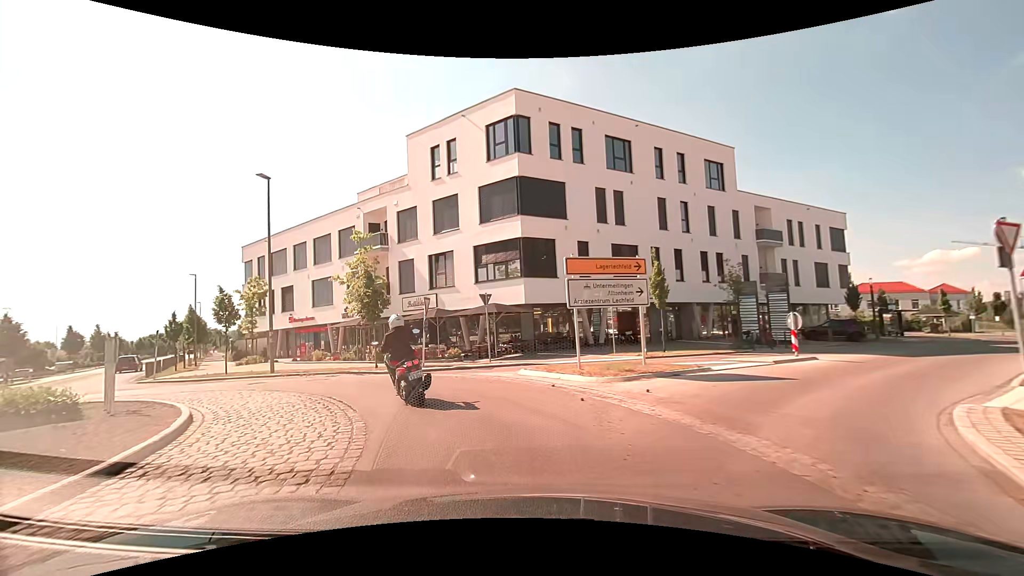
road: tertiary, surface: asphalt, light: Day
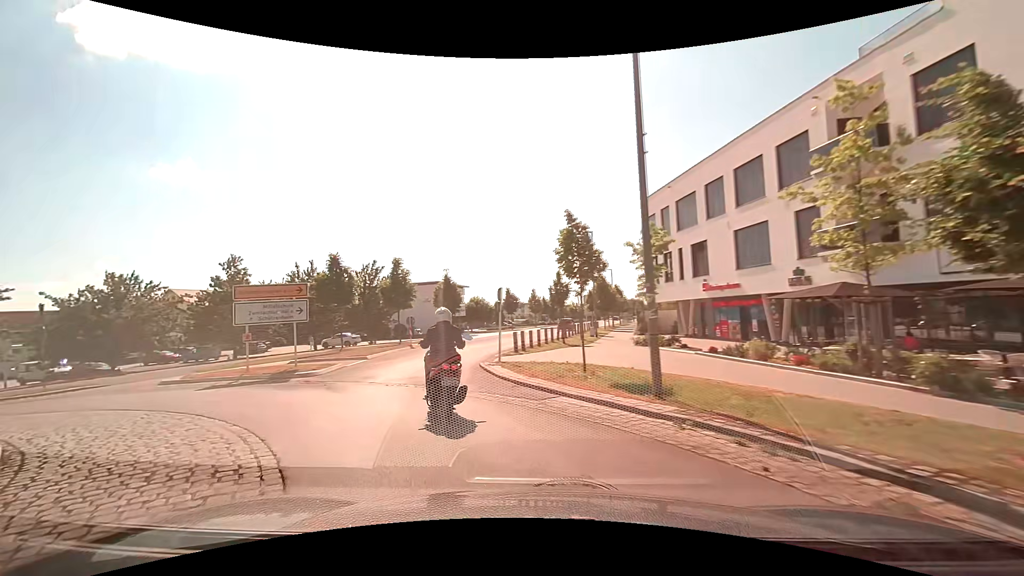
(-5.4, +14.2) m; -44°
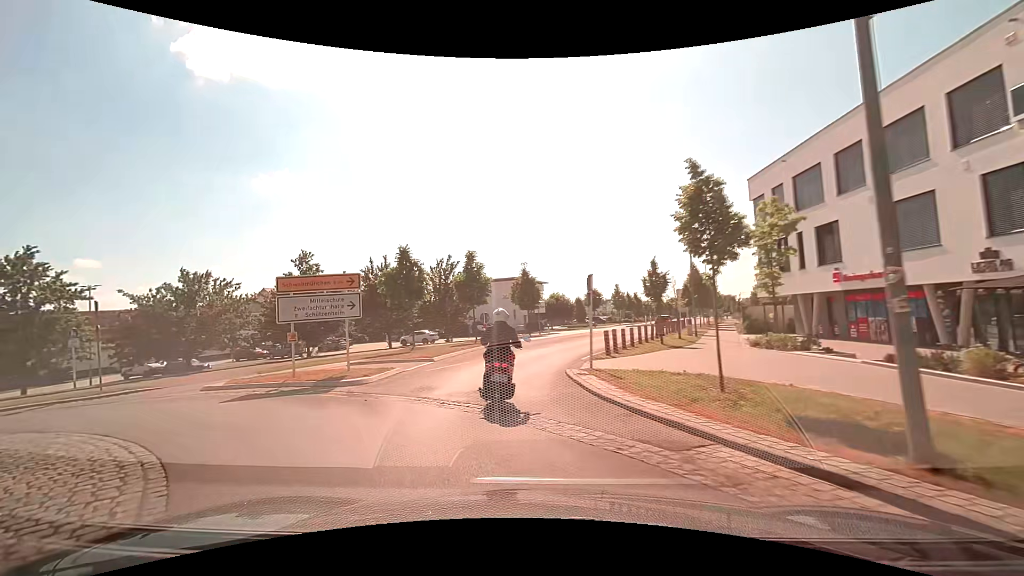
(-0.3, +3.6) m; -9°
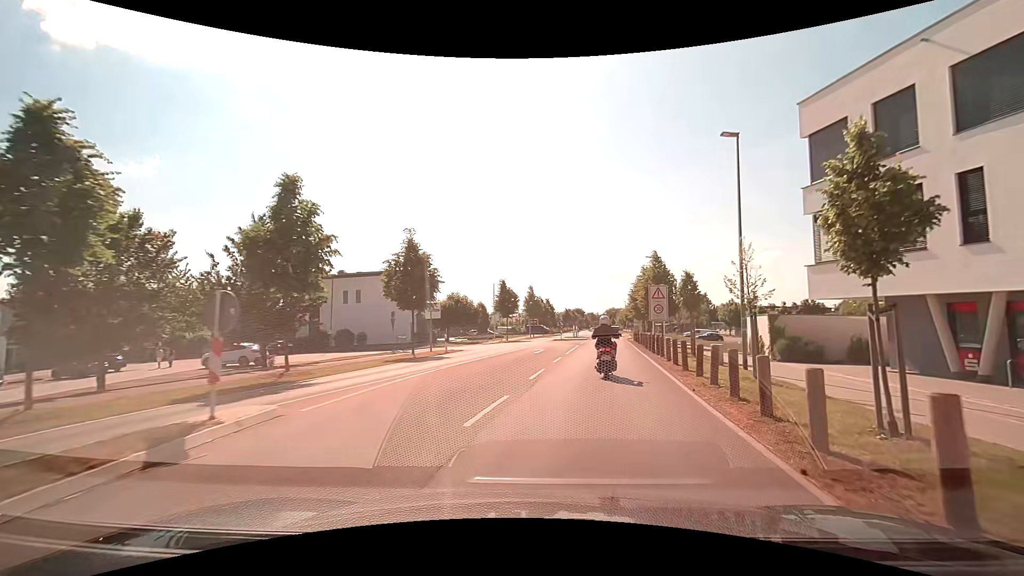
(-0.9, +20.2) m; +10°
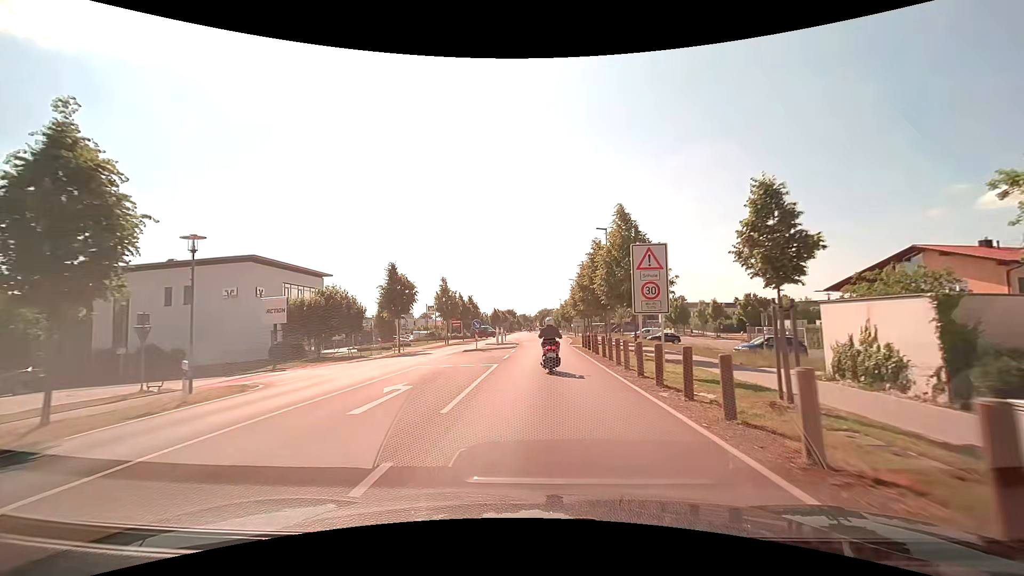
(+1.7, +16.5) m; +8°
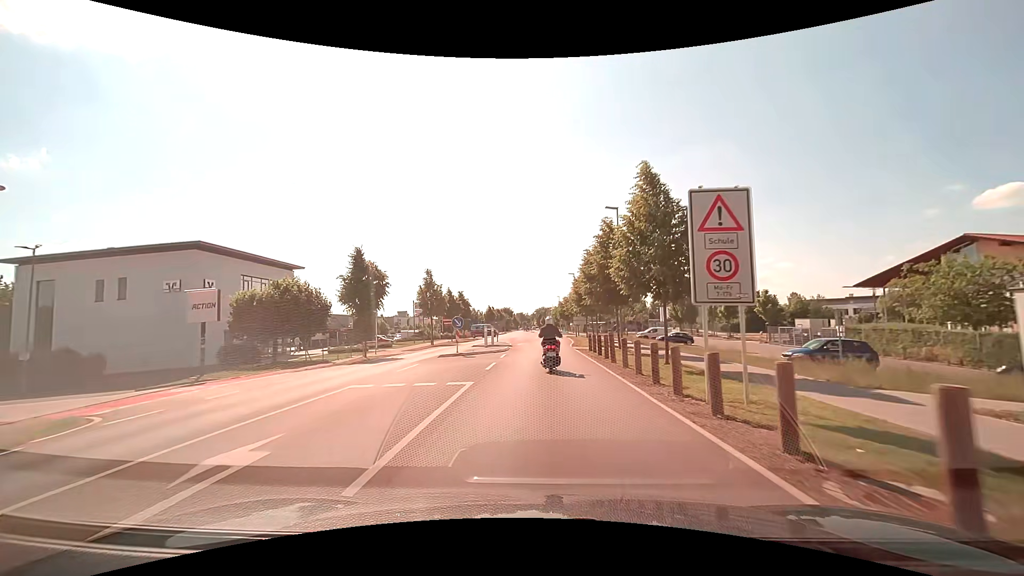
(0.0, +6.4) m; 0°
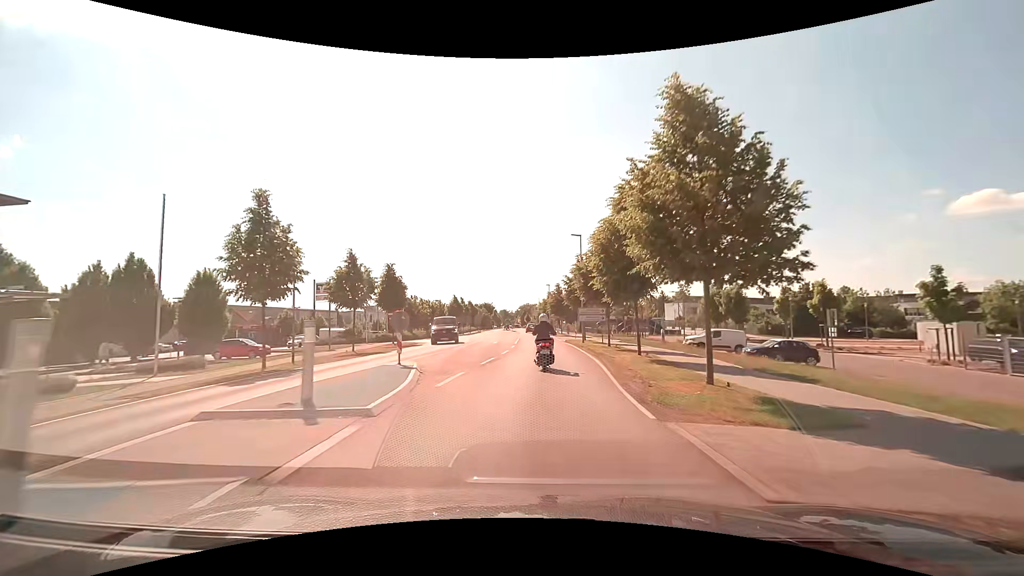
(+0.3, +27.0) m; +2°
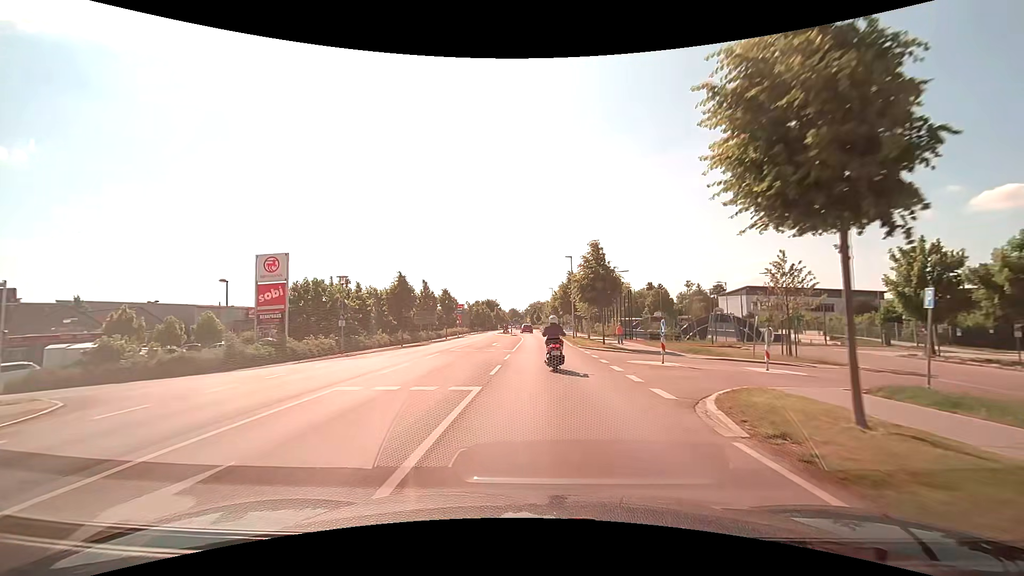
(-0.1, +34.5) m; -1°
(0, +10) (0, +20) (0, +30) (0, +40) (0, +50) (0, +60) (-1, +70) (-1, +80) (-1, +90) (-1, +100) m
